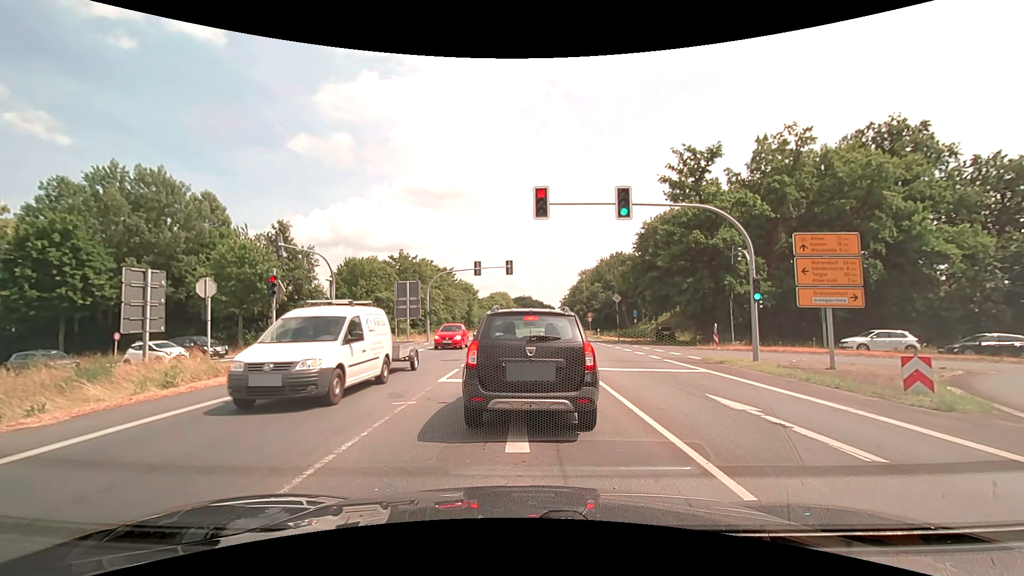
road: primary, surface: asphalt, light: Day
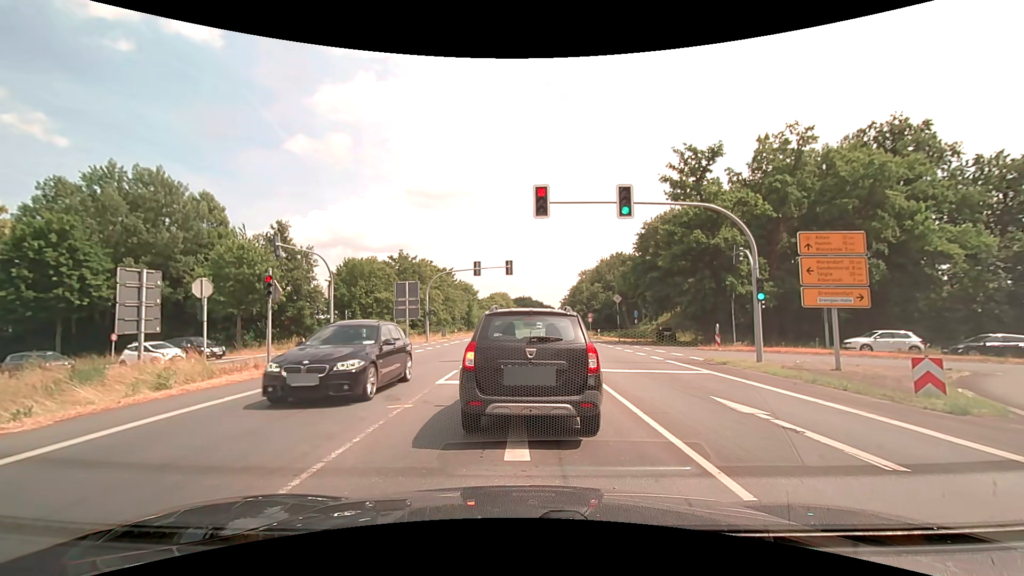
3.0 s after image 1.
(0.0, +0.3) m; 0°
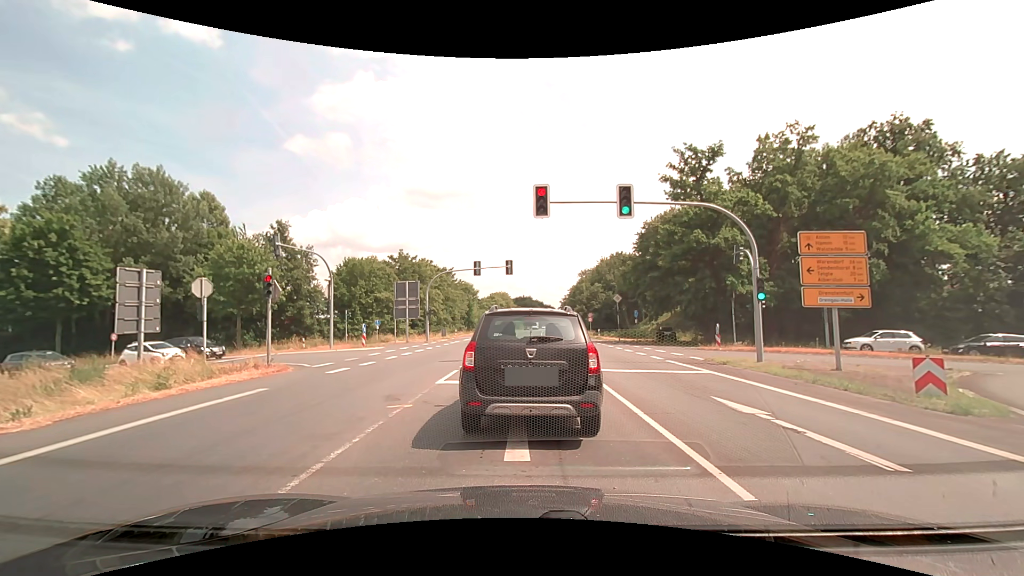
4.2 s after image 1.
(0.0, +0.1) m; 0°
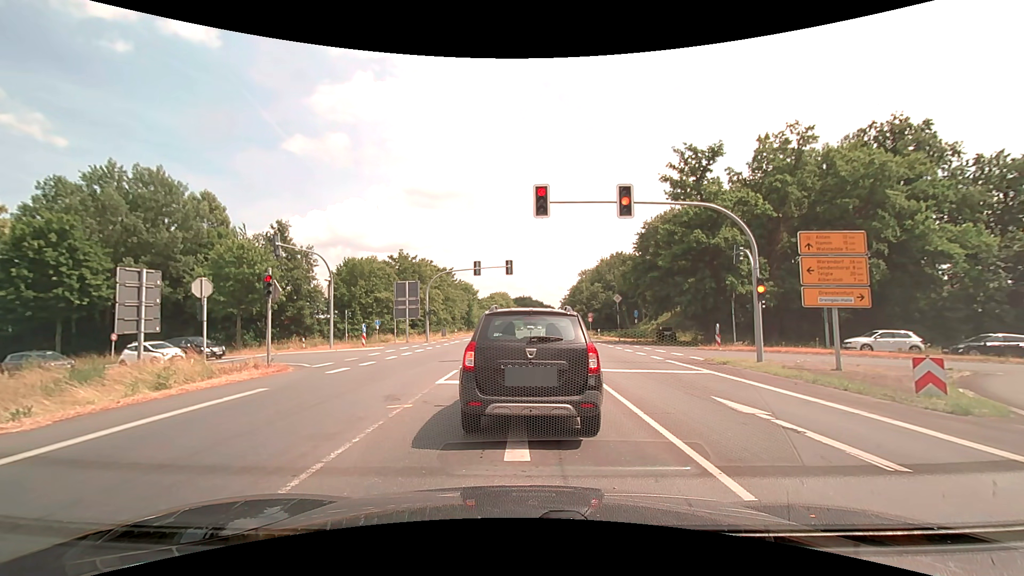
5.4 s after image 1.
(0.0, 0.0) m; 0°
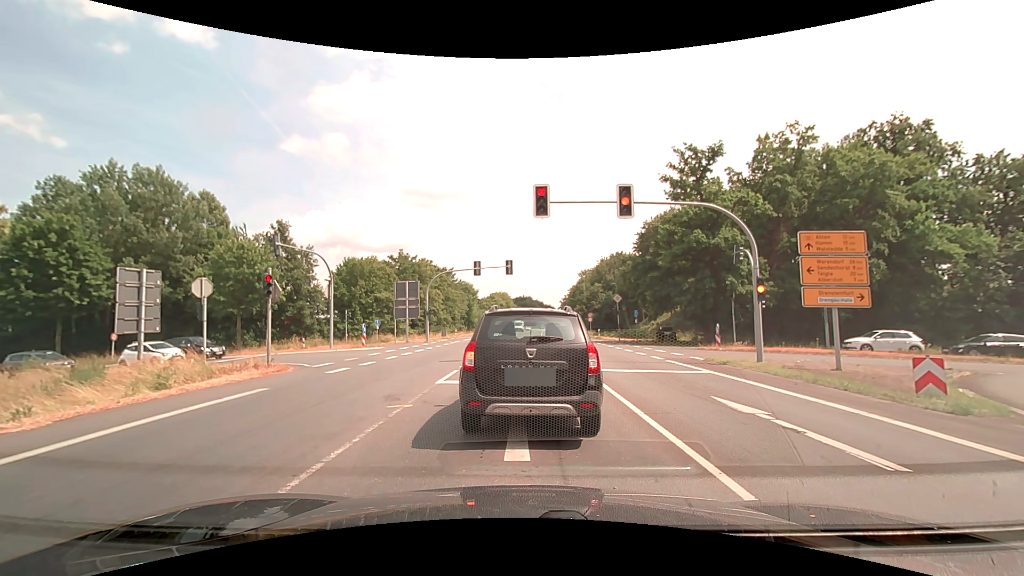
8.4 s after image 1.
(0.0, 0.0) m; 0°
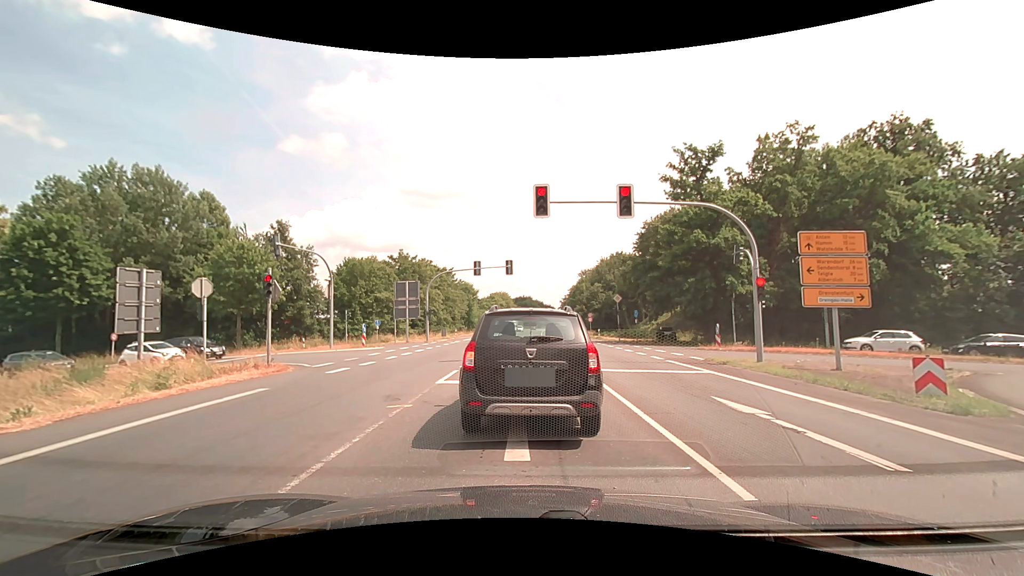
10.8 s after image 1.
(0.0, 0.0) m; 0°
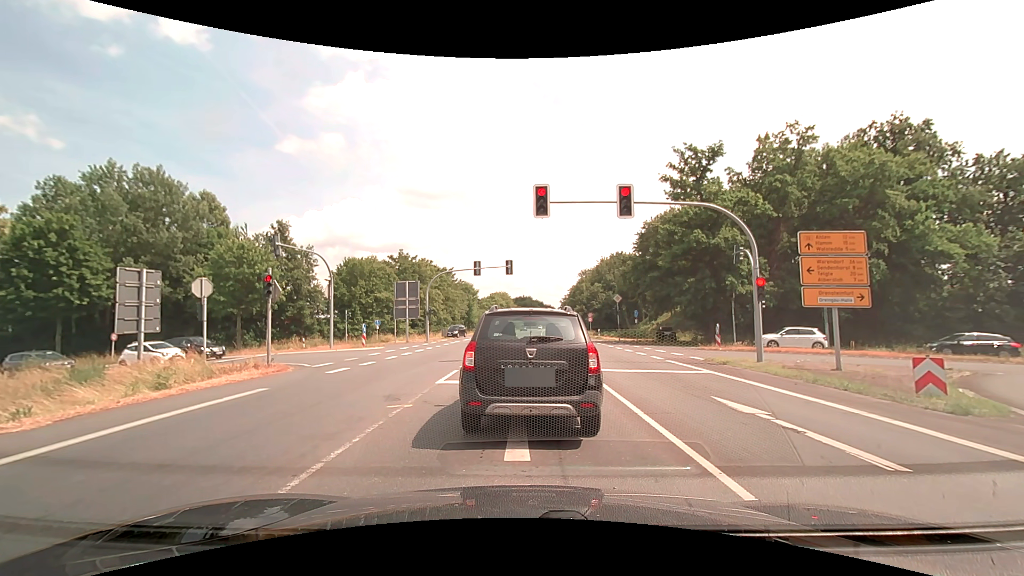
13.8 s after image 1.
(0.0, 0.0) m; 0°
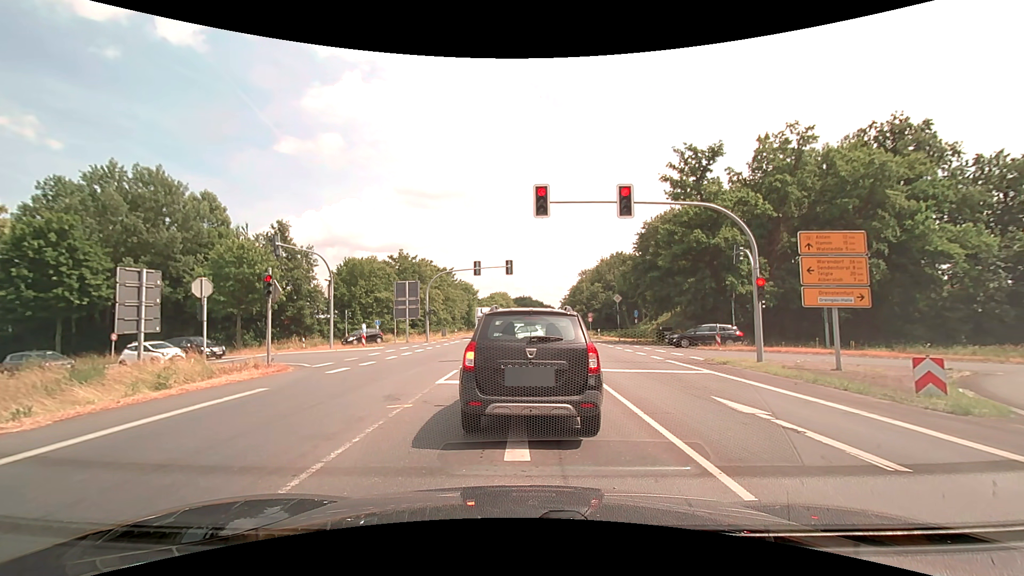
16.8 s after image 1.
(0.0, 0.0) m; 0°
